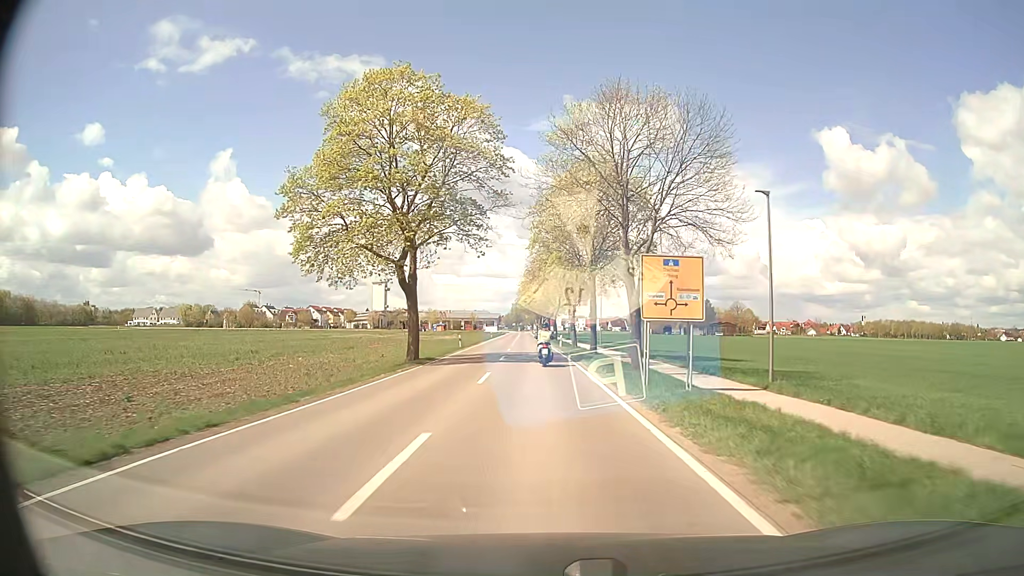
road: secondary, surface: asphalt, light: Day
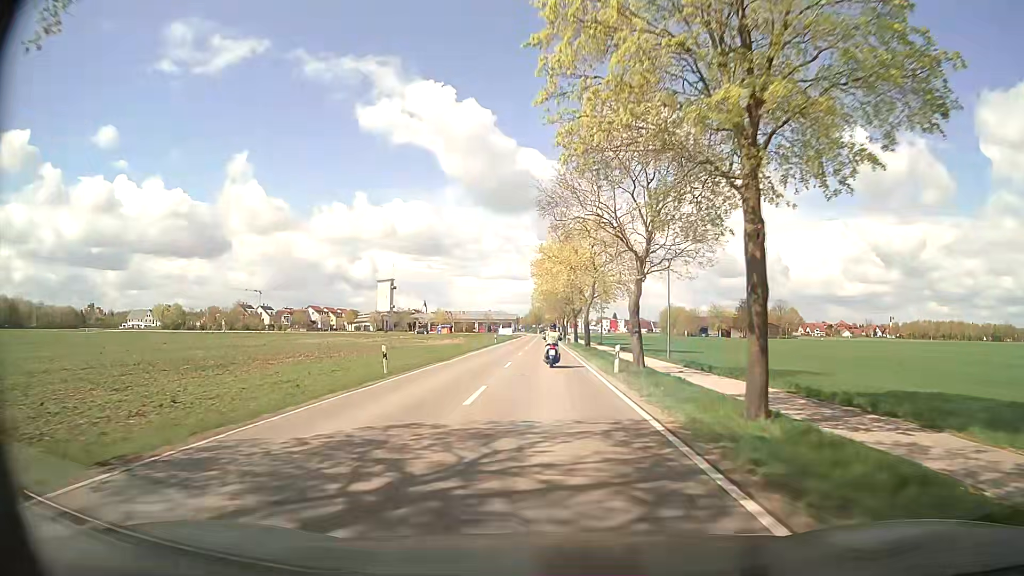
(-0.6, +28.9) m; -2°
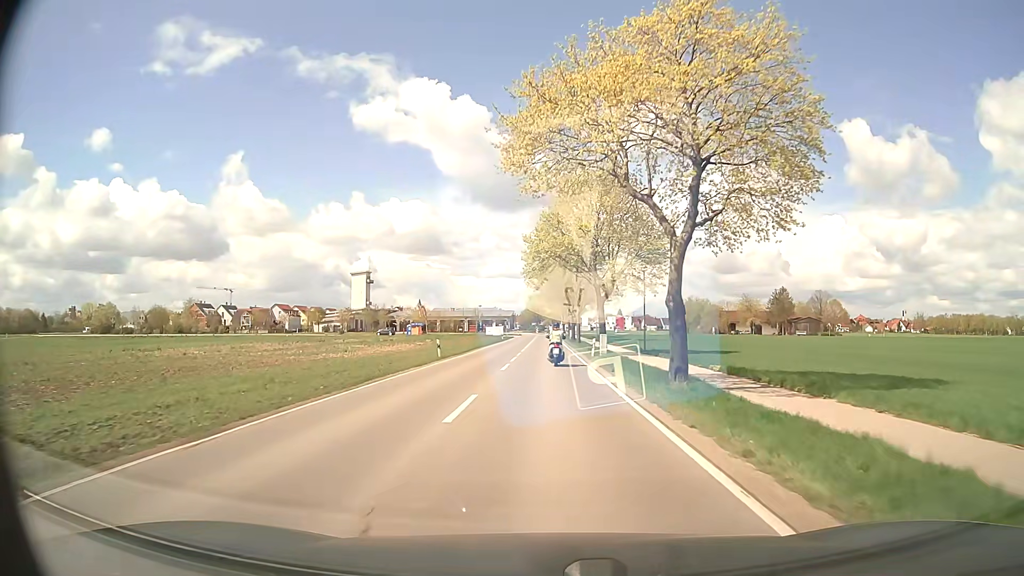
(-0.1, +38.7) m; 0°
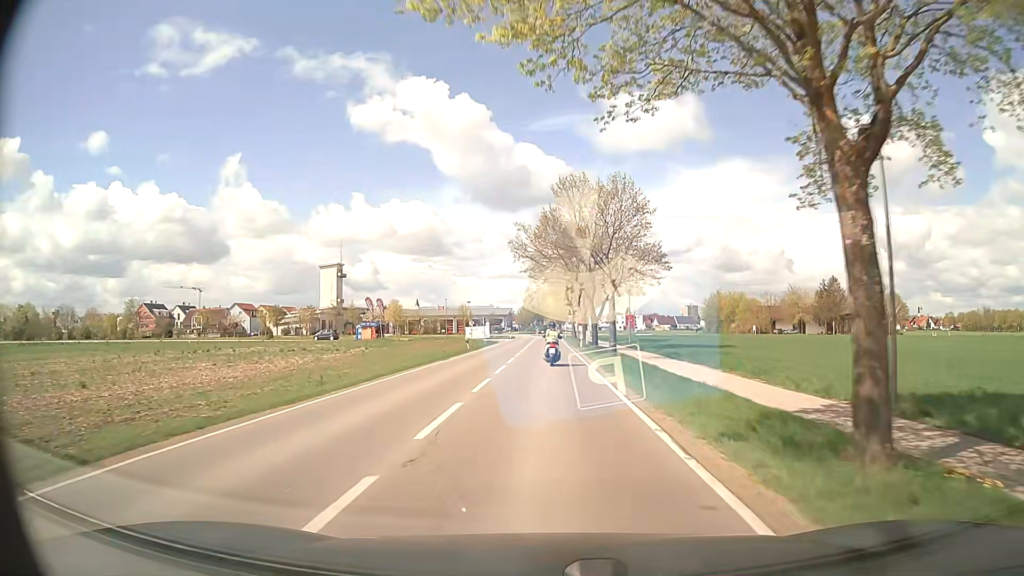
(0.0, +37.5) m; 0°
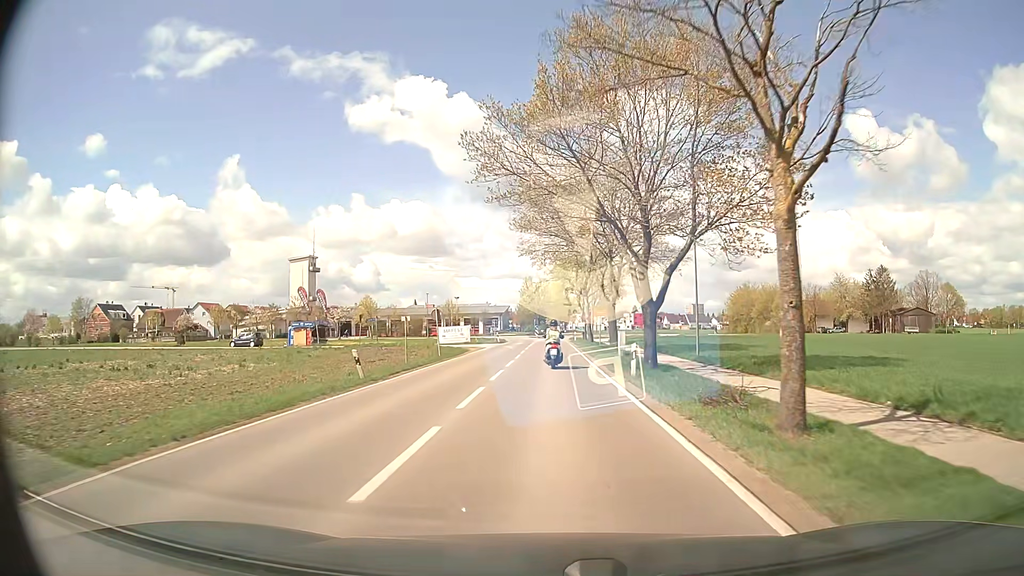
(-0.1, +27.0) m; 0°
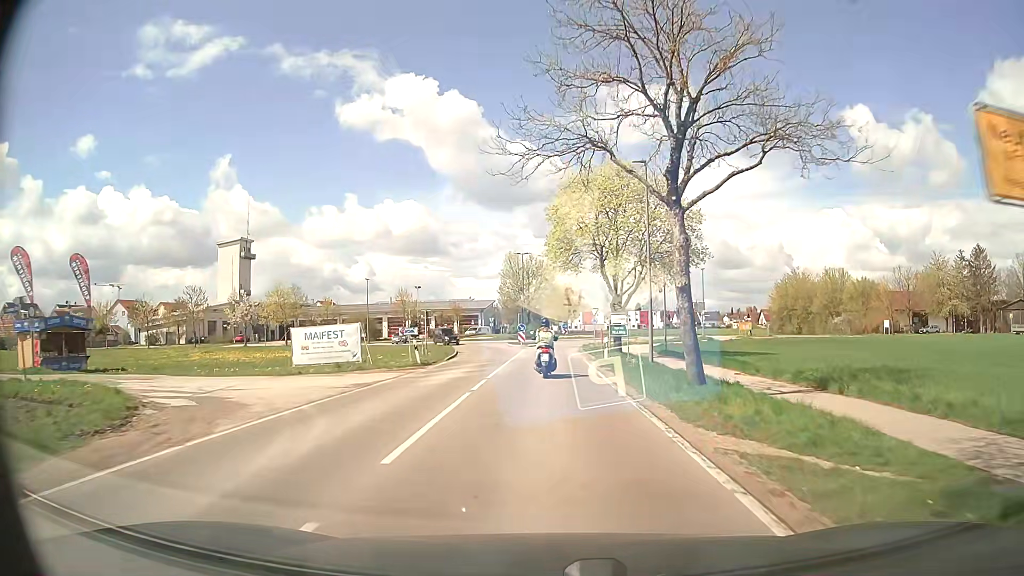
(+0.2, +40.3) m; 0°
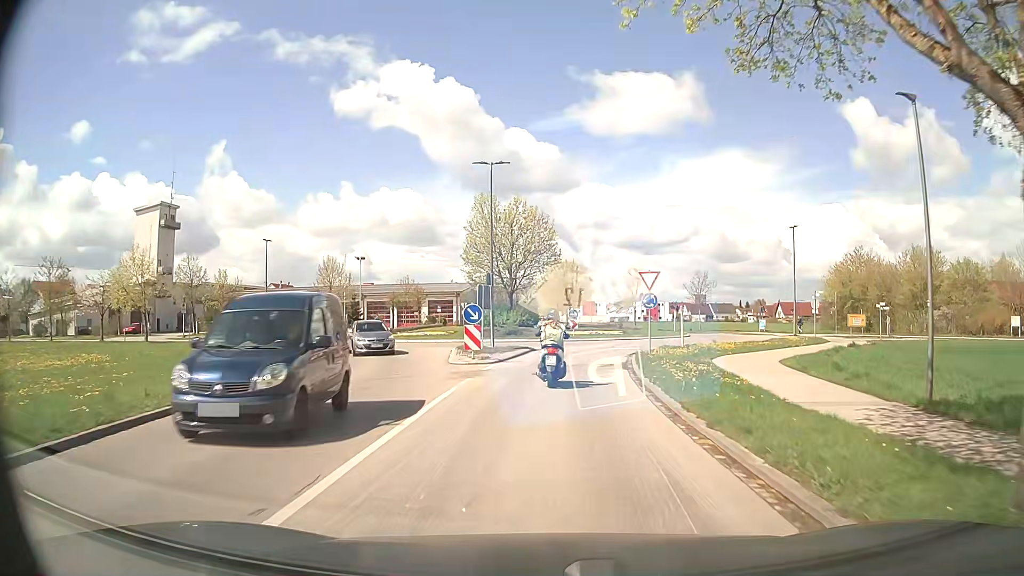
(+0.1, +31.9) m; 0°
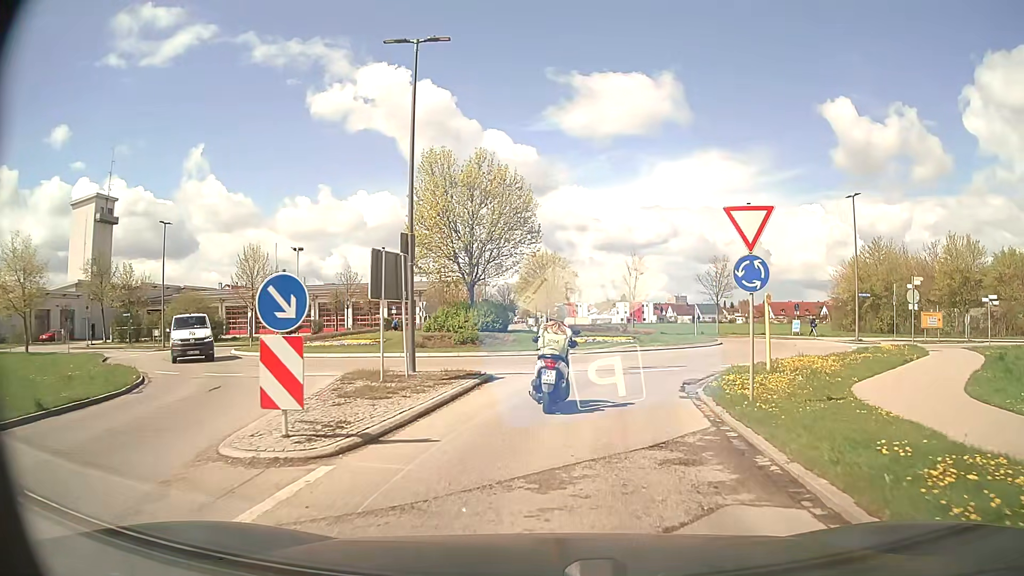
(+0.1, +13.8) m; +1°
(0, +10) (+3, +20) (+9, +28) (+12, +37) (+9, +47) (+3, +55) (-1, +64) (-3, +73) (-3, +83) (-4, +93) m
